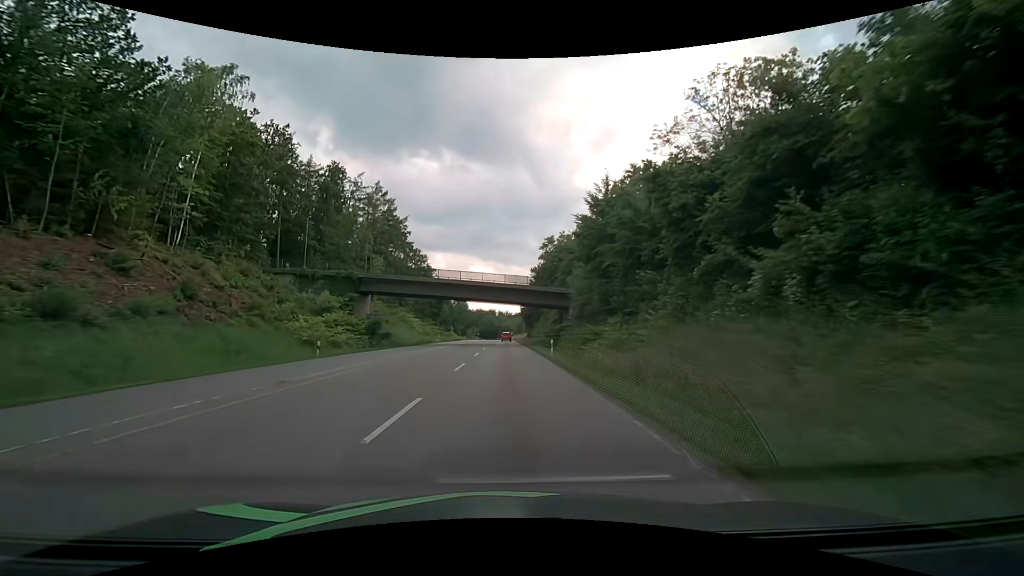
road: secondary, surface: asphalt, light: Day
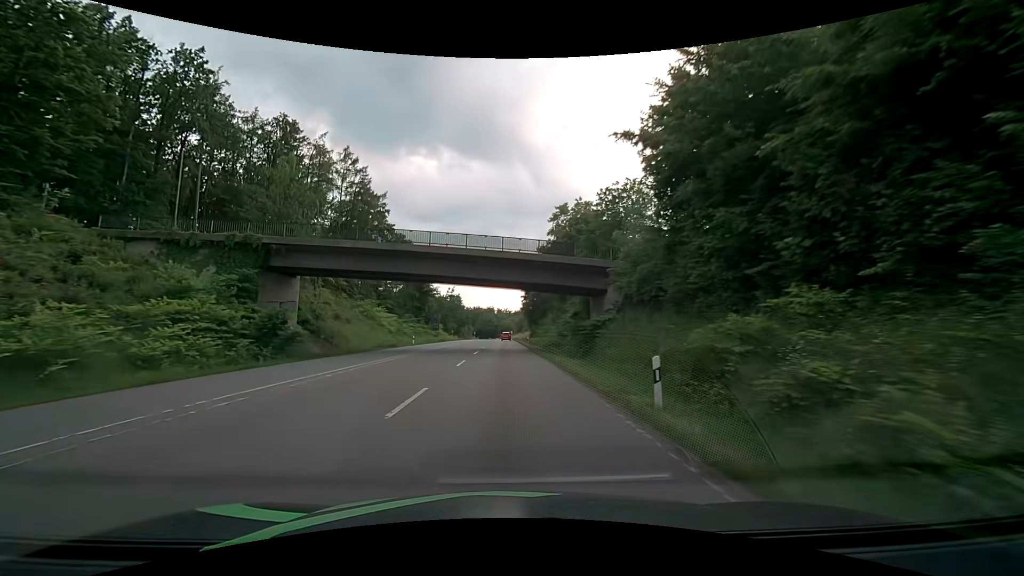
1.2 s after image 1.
(+0.1, +21.4) m; 0°
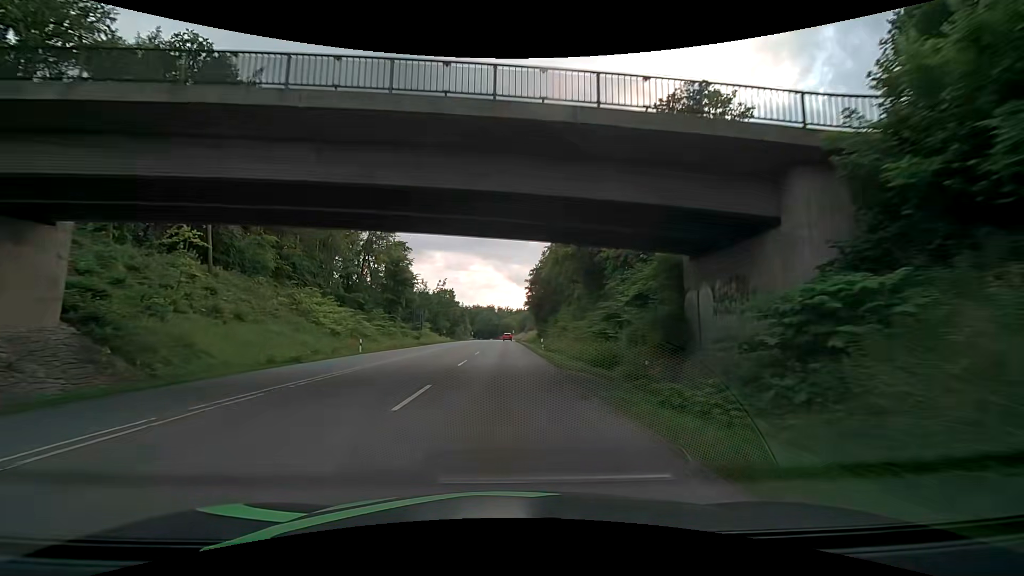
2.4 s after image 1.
(+0.1, +22.2) m; 0°
